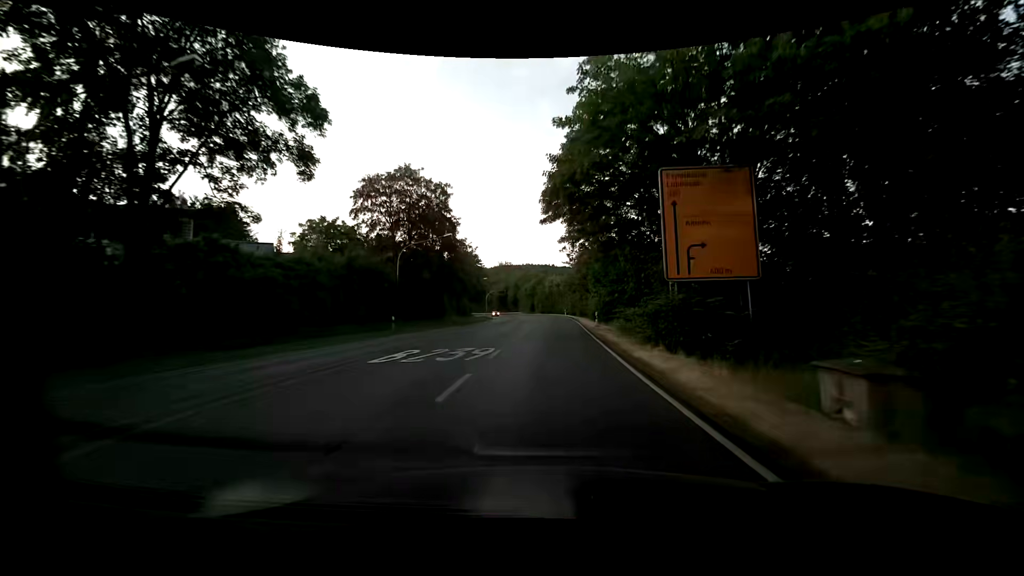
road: primary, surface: asphalt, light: Day
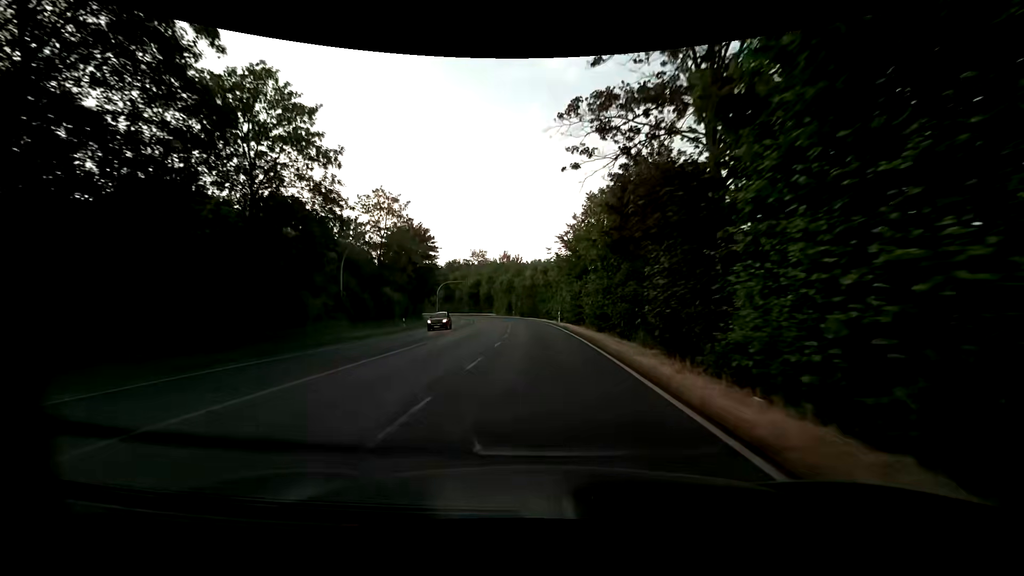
(+1.0, +39.1) m; +2°
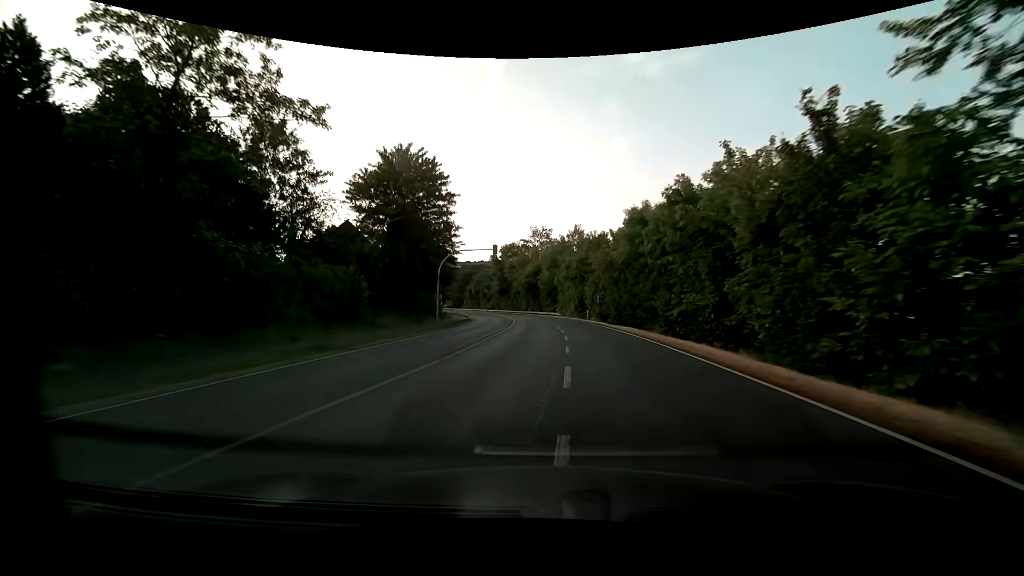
(-2.2, +39.0) m; -8°
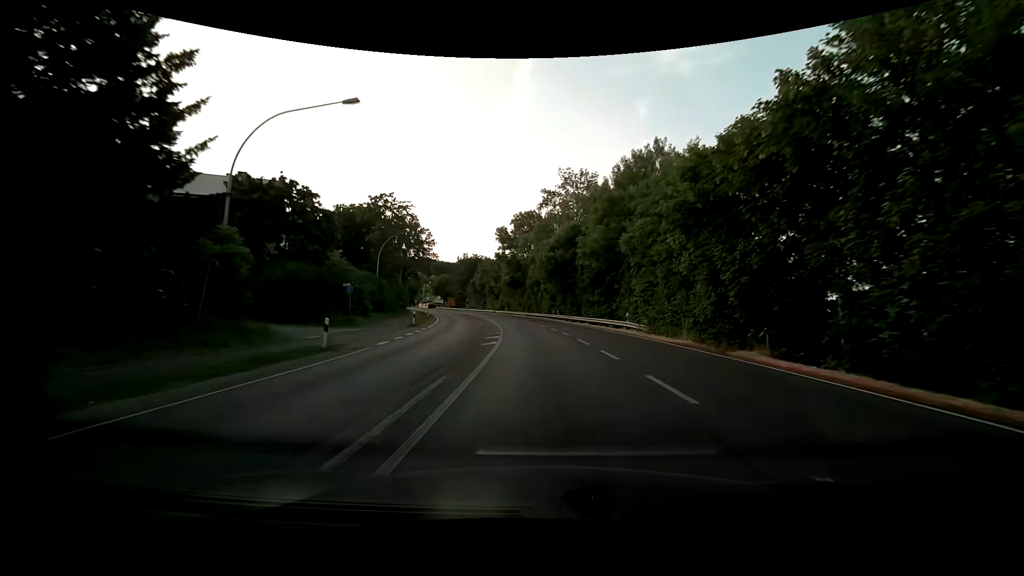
(-1.6, +49.9) m; -3°
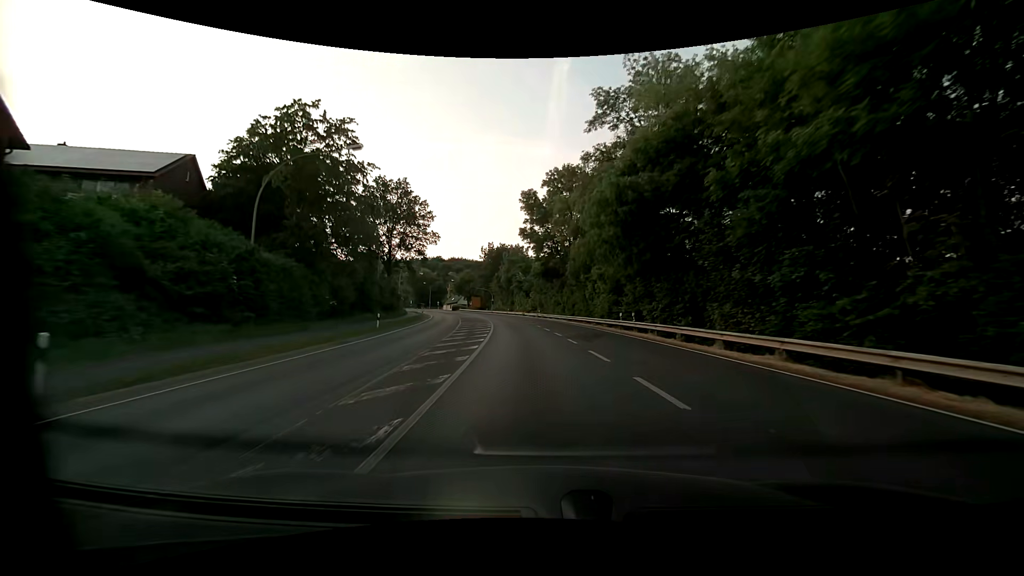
(-1.1, +31.0) m; -4°
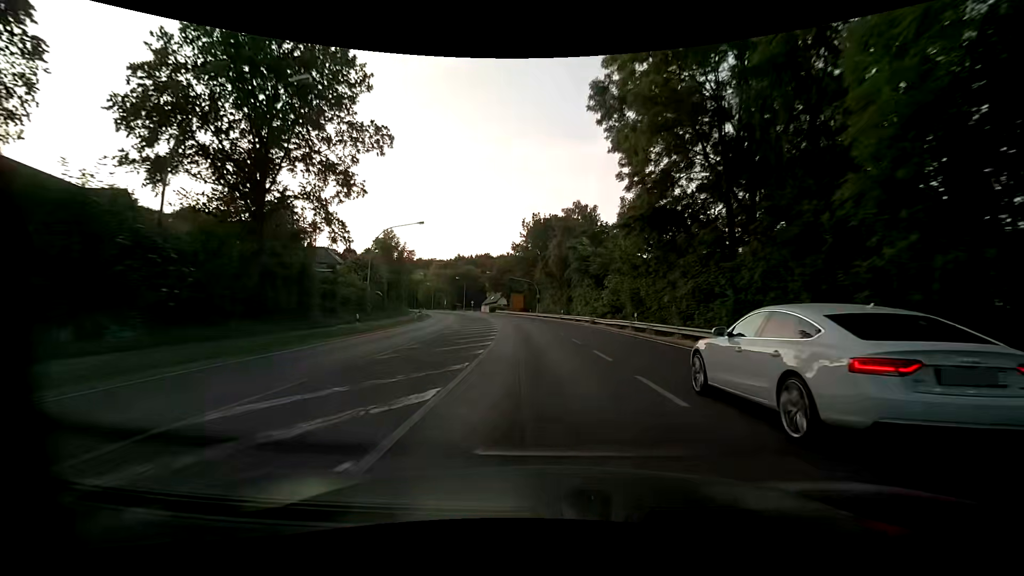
(-2.9, +42.3) m; -7°
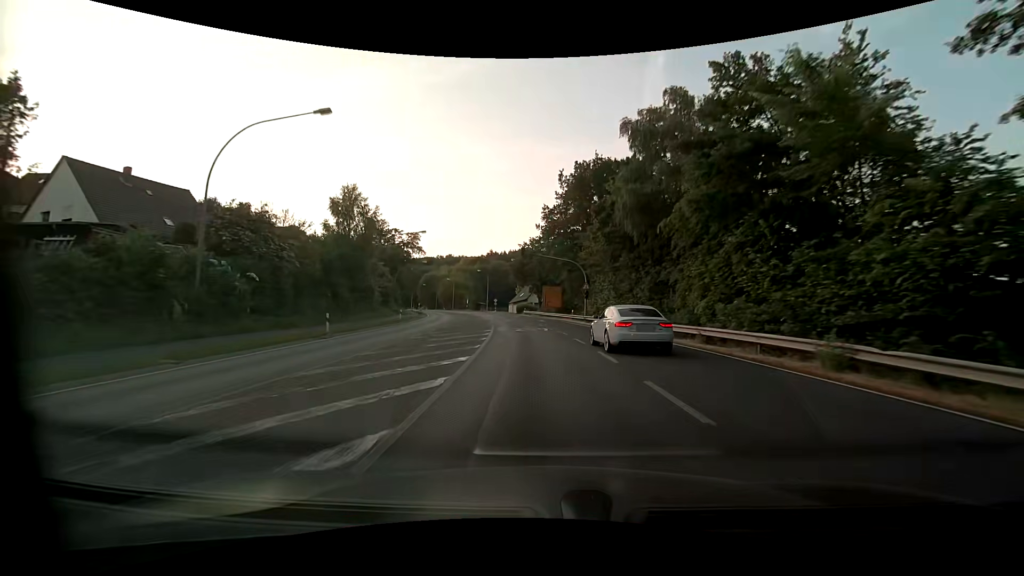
(-1.2, +31.3) m; -5°
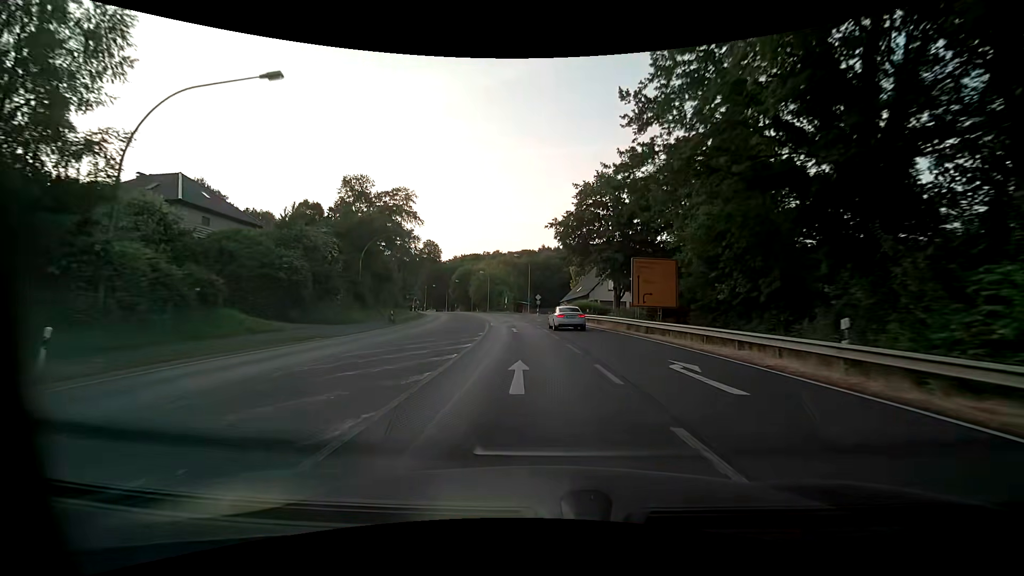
(-1.5, +39.7) m; -5°
(0, +10) (-1, +20) (-2, +30) (-3, +40) (-4, +50) (-5, +60) (-7, +70) (-9, +79) (-11, +89) (-14, +99) m
